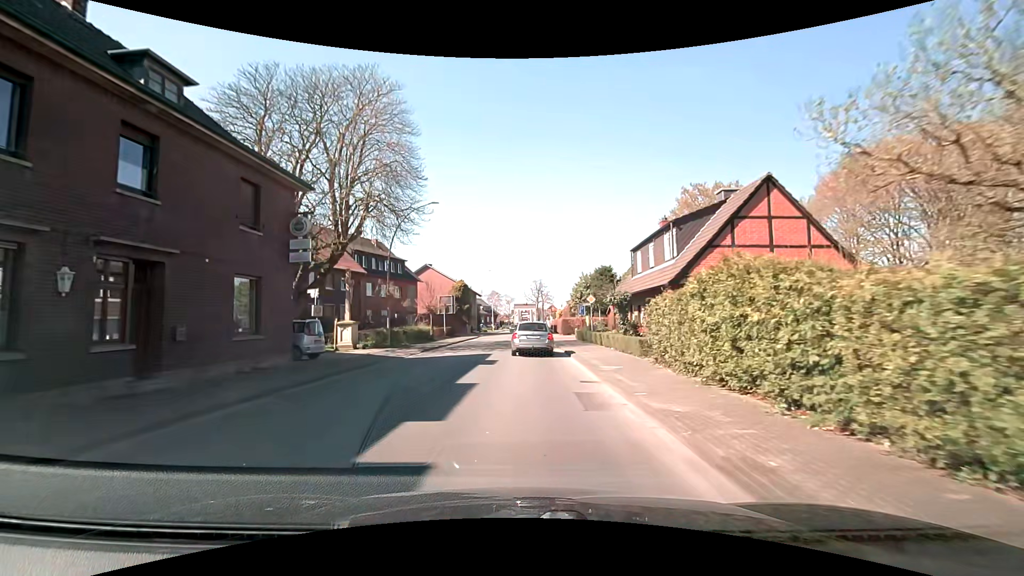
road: secondary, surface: asphalt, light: Day
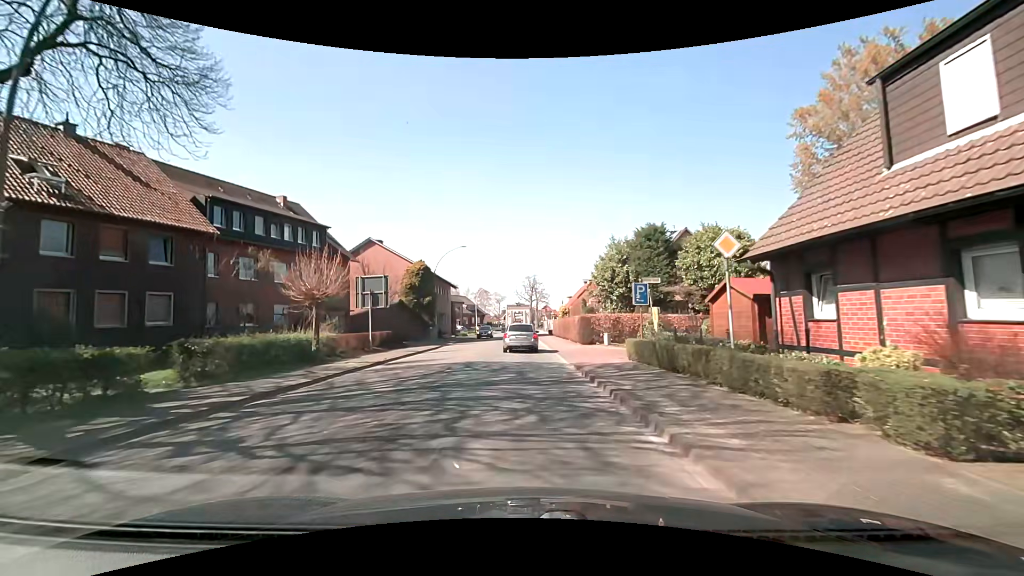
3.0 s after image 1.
(+0.2, +22.1) m; +2°
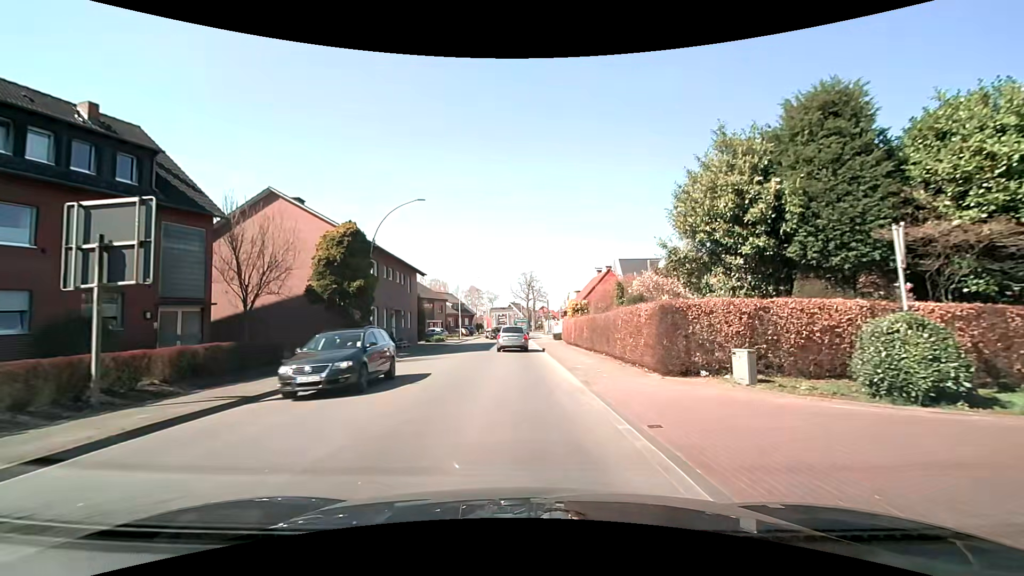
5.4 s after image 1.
(-0.2, +17.8) m; -1°
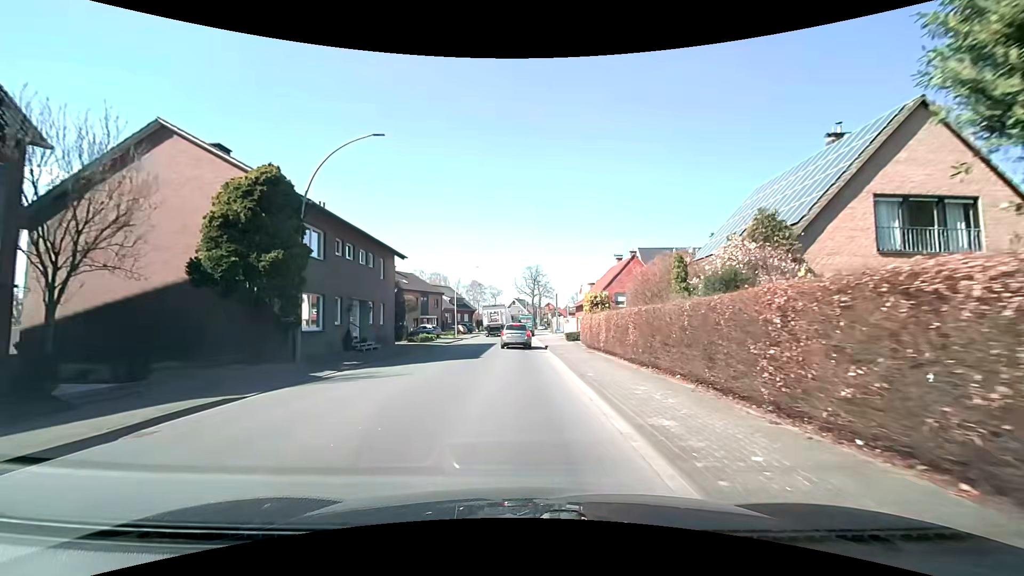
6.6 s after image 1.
(+0.1, +9.4) m; +1°
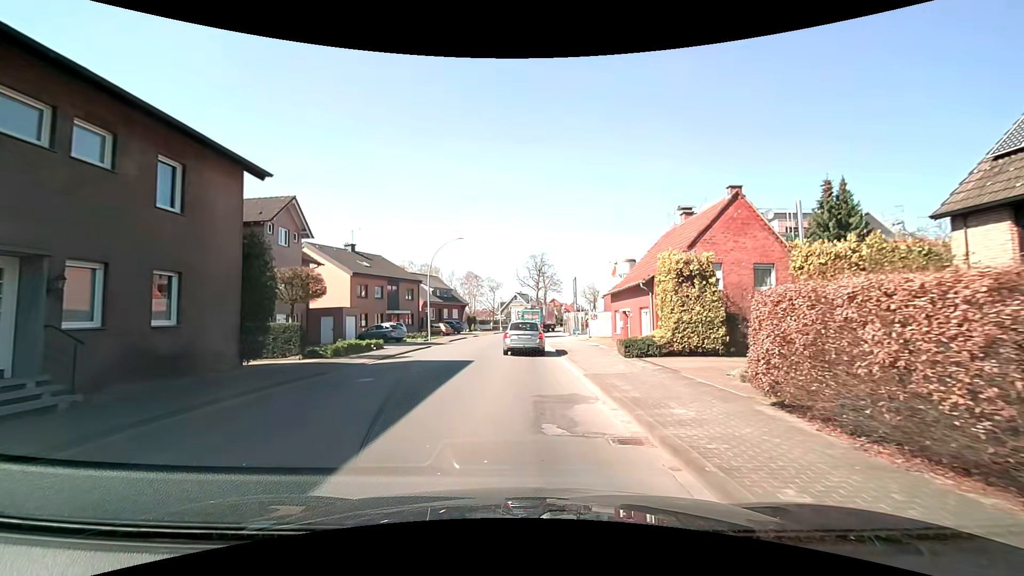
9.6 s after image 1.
(-0.4, +19.4) m; 0°
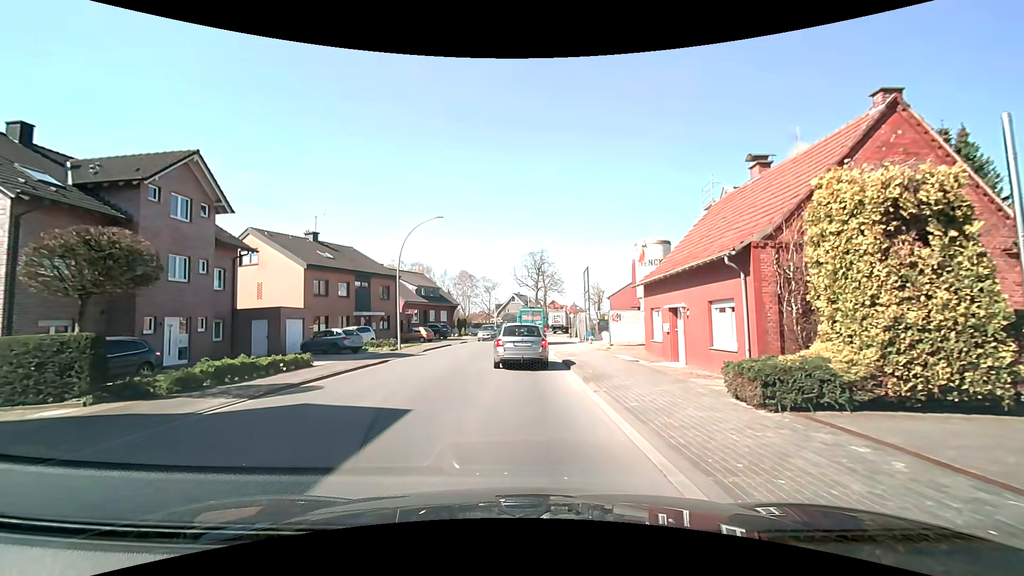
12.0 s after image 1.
(-0.1, +9.6) m; 0°
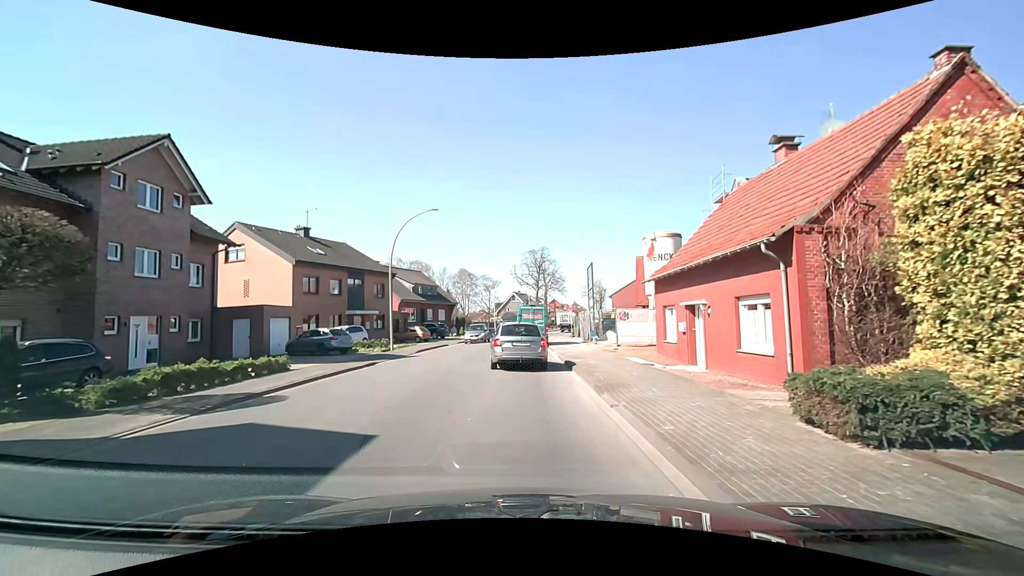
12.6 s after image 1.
(0.0, +2.0) m; 0°
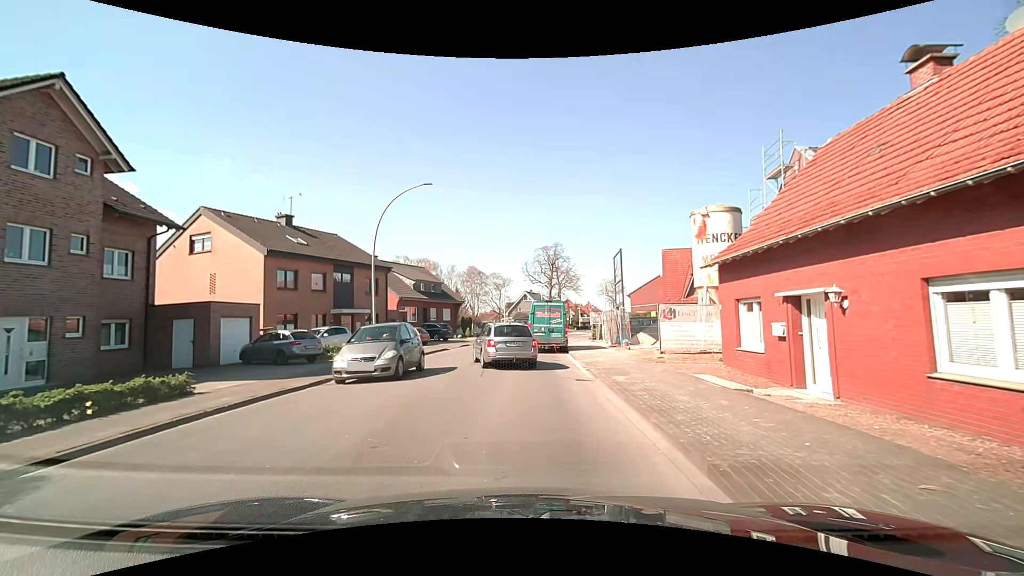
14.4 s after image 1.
(-0.1, +6.1) m; -1°
(-1, +10) (-2, +20) (-2, +30) (-1, +40) (+1, +50) (+3, +59) (+6, +69) (+8, +79) (+10, +89) (+13, +98) m
